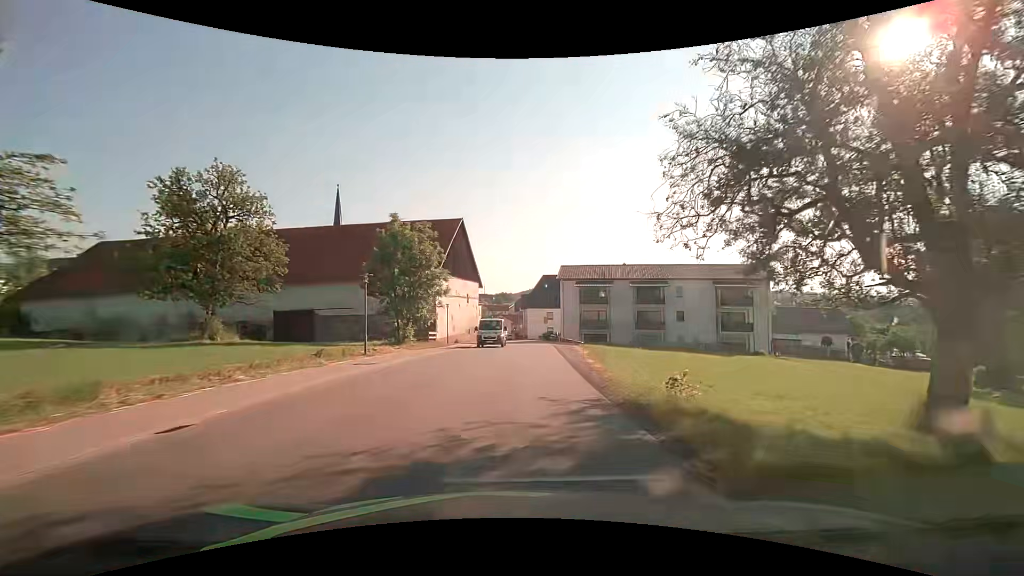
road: tertiary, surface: asphalt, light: Day
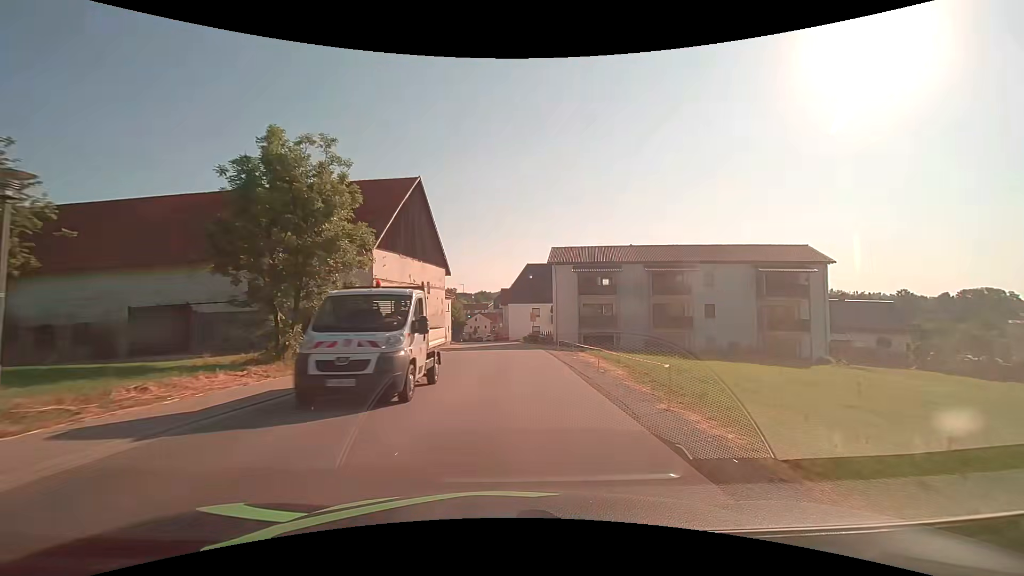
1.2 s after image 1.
(+0.3, +15.5) m; +2°
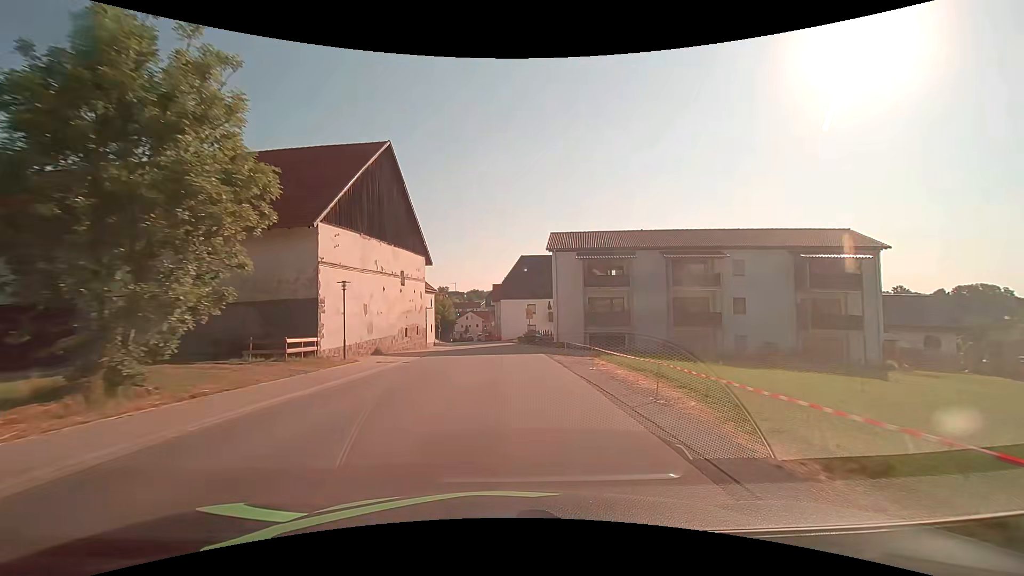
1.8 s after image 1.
(0.0, +7.8) m; +1°
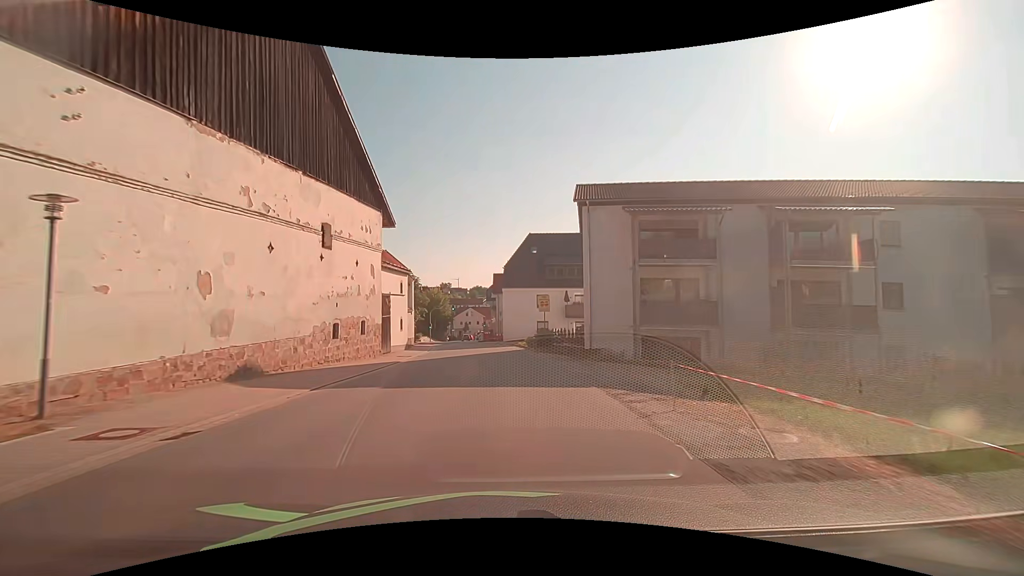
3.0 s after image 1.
(0.0, +15.6) m; -1°
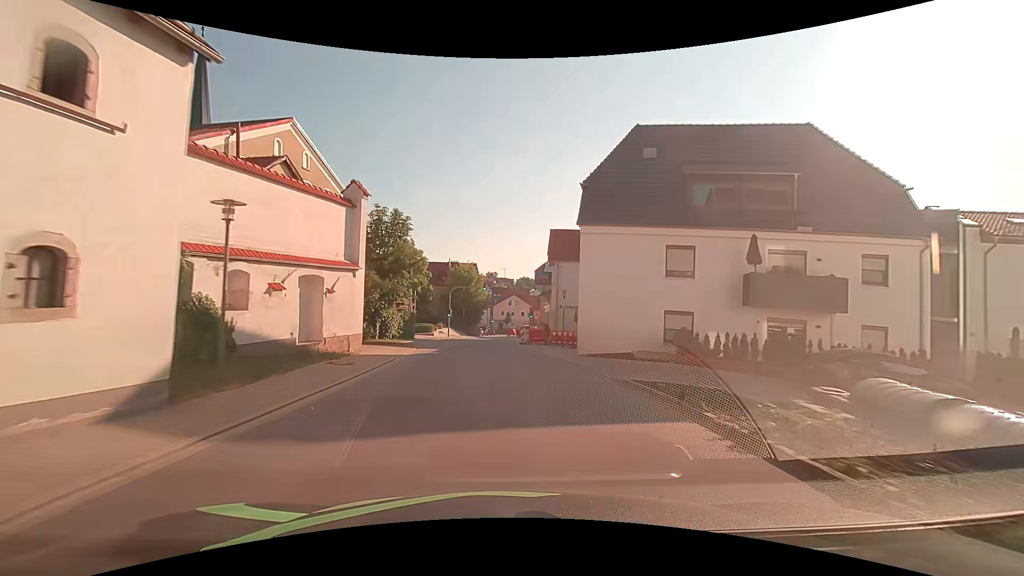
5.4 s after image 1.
(-1.2, +29.6) m; -5°
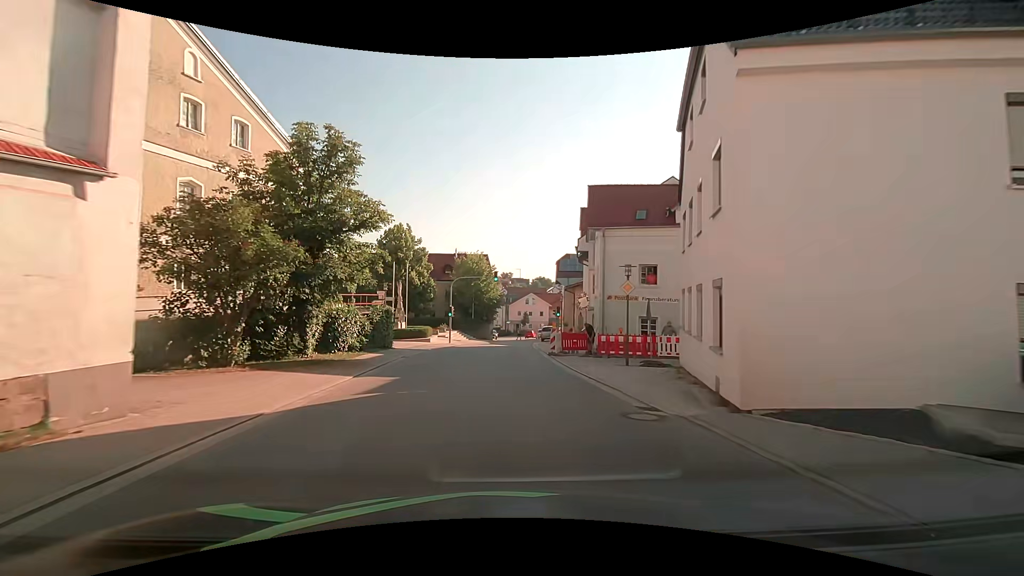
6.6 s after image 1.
(-0.2, +13.3) m; -2°
